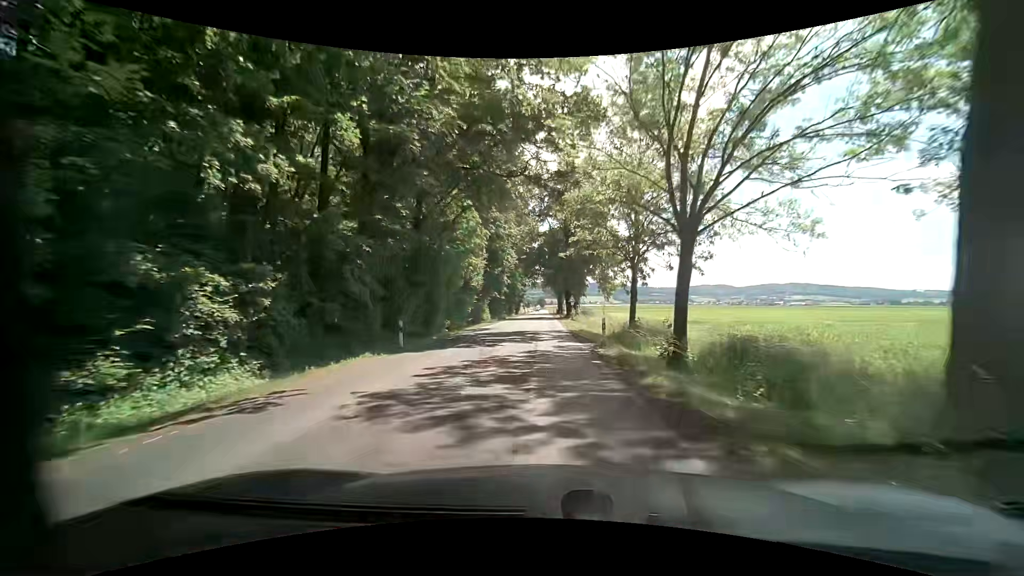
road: secondary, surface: asphalt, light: Day
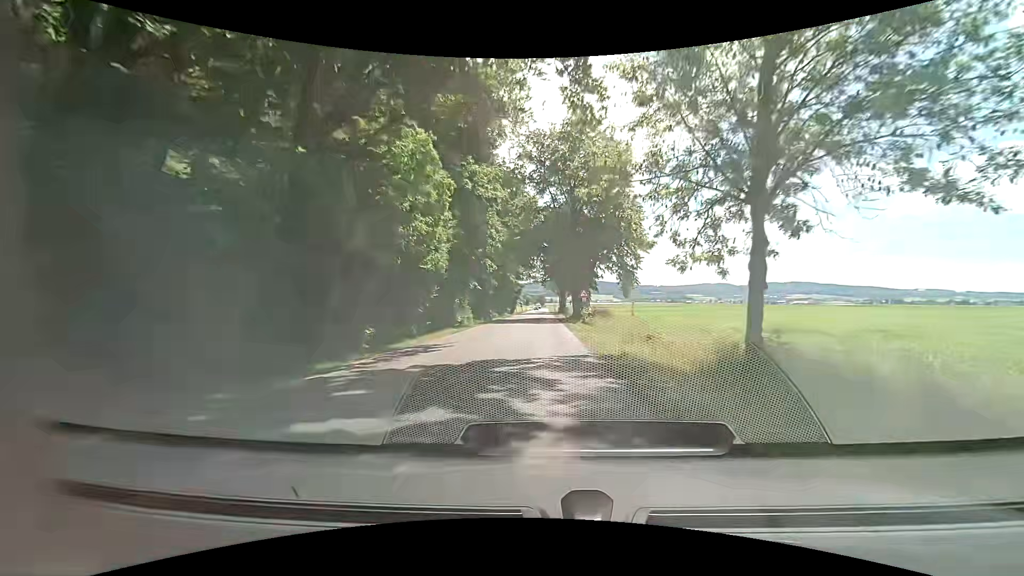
(0.0, +17.0) m; 0°
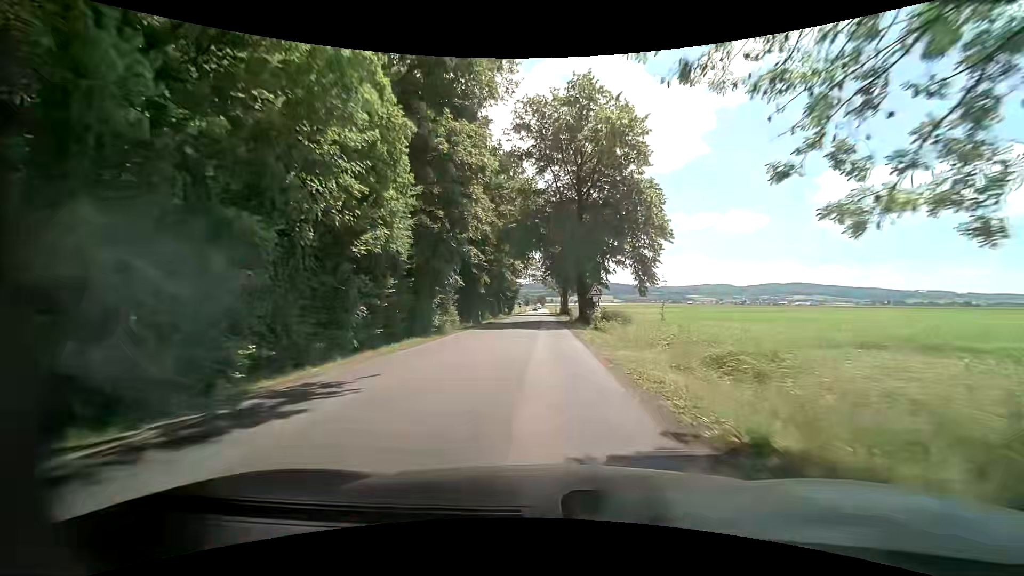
(0.0, +8.7) m; 0°
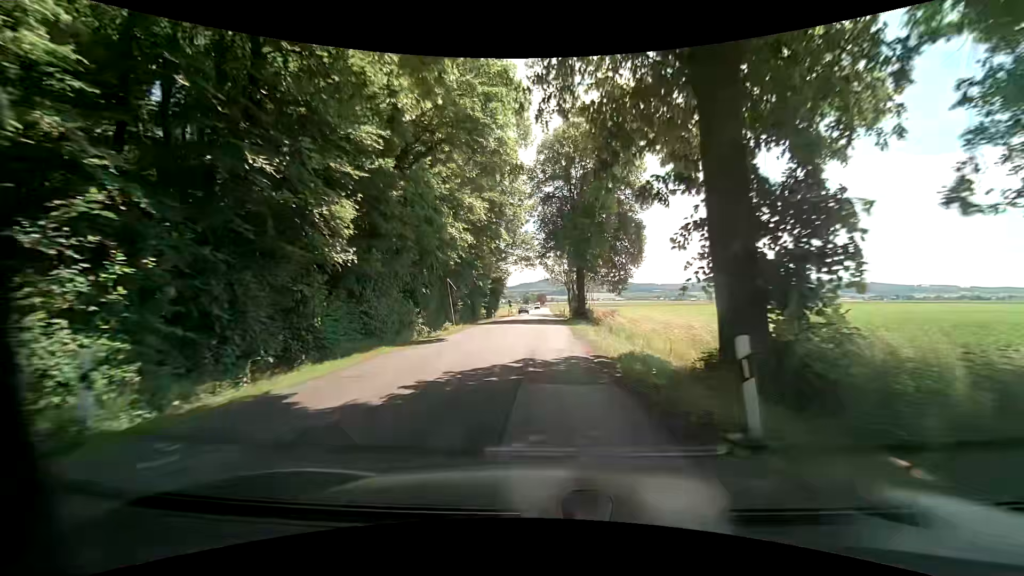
(0.0, +36.0) m; 0°
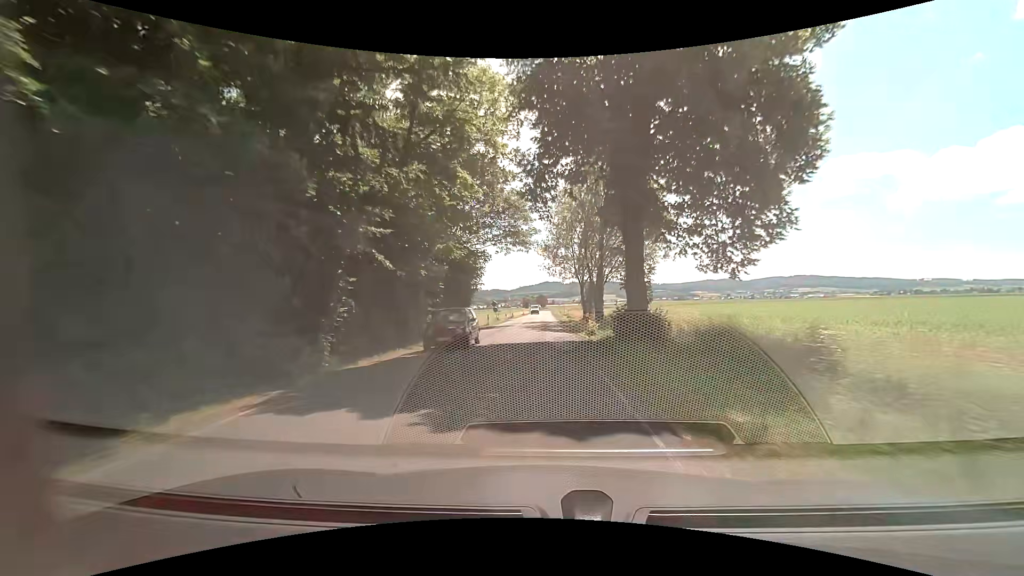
(-0.2, +27.8) m; -1°
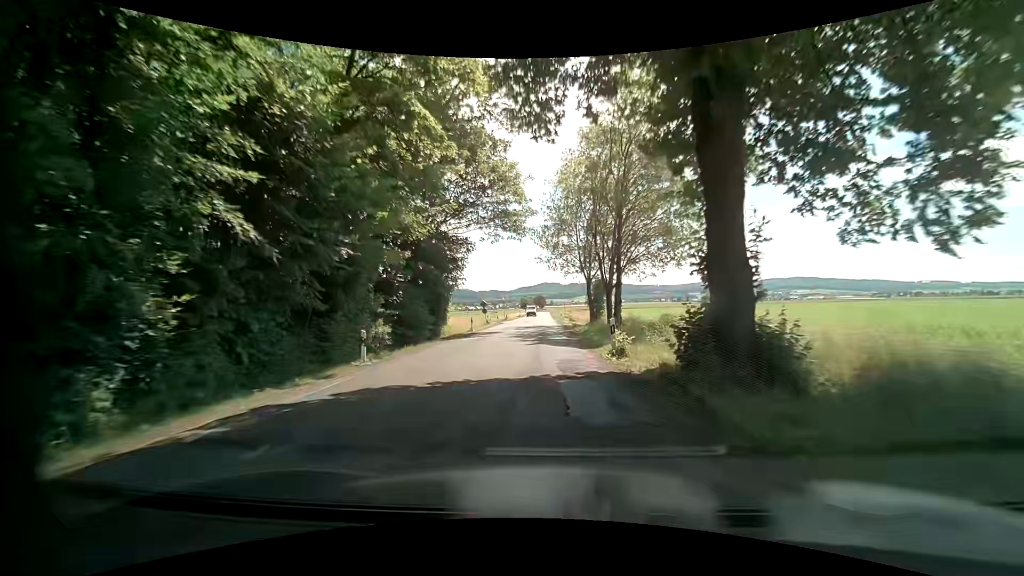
(+0.1, +9.4) m; 0°
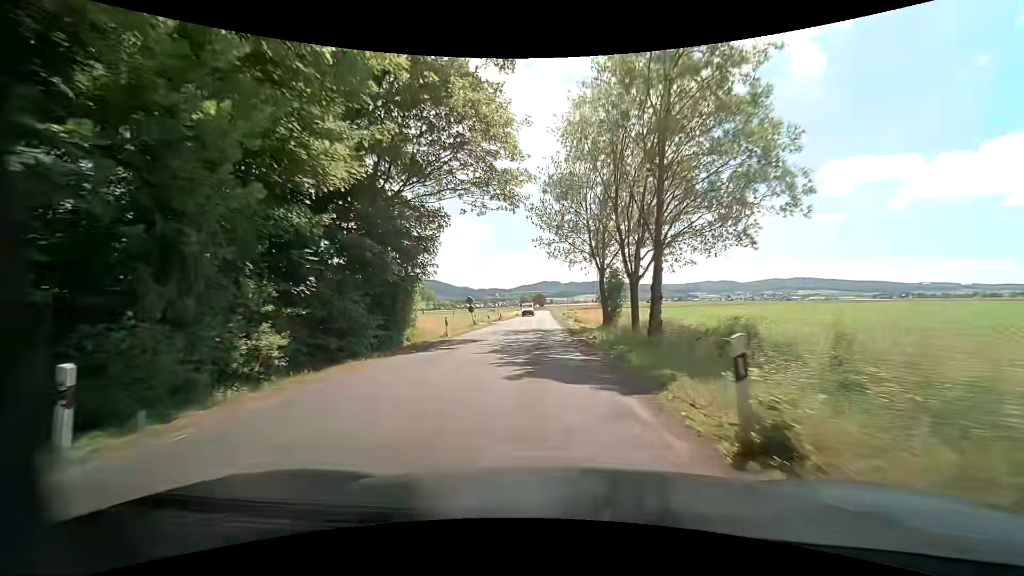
(0.0, +9.4) m; 0°
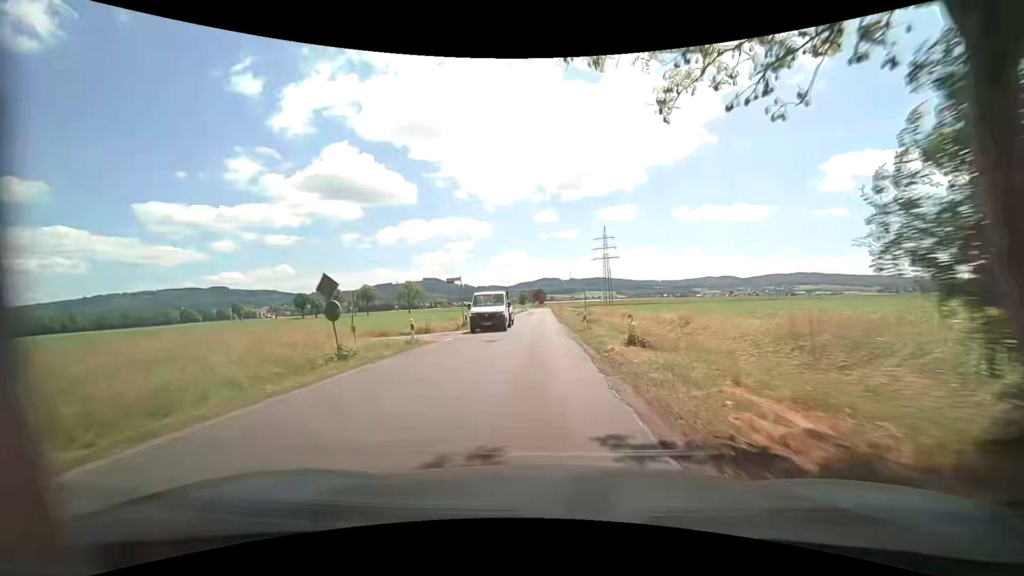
(-0.1, +27.9) m; 0°
(0, +10) (0, +20) (0, +30) (0, +40) (0, +50) (0, +60) (0, +70) (0, +80) (0, +90) (0, +100) m
